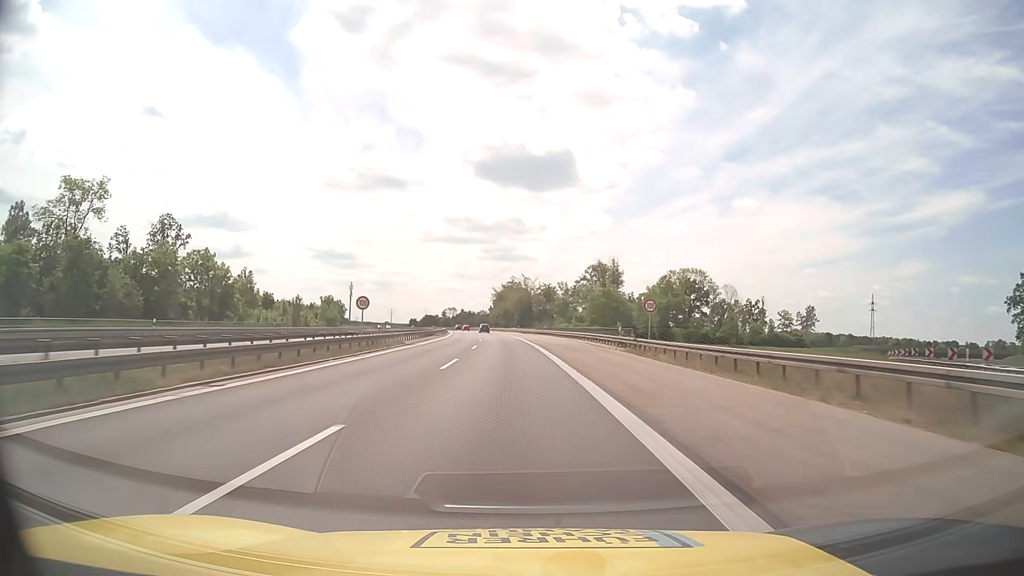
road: motorway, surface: asphalt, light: Day
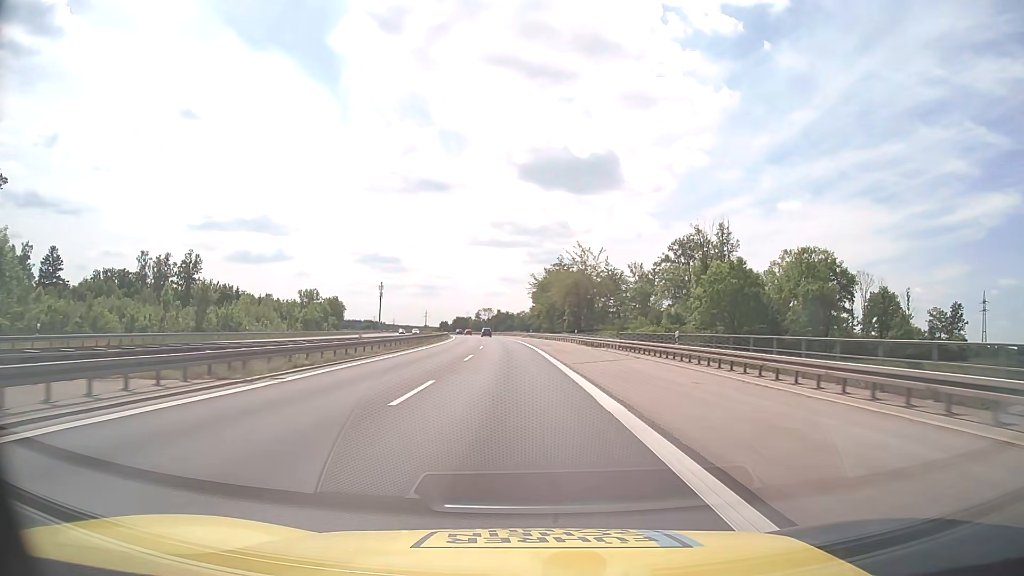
(-1.8, +63.2) m; -4°
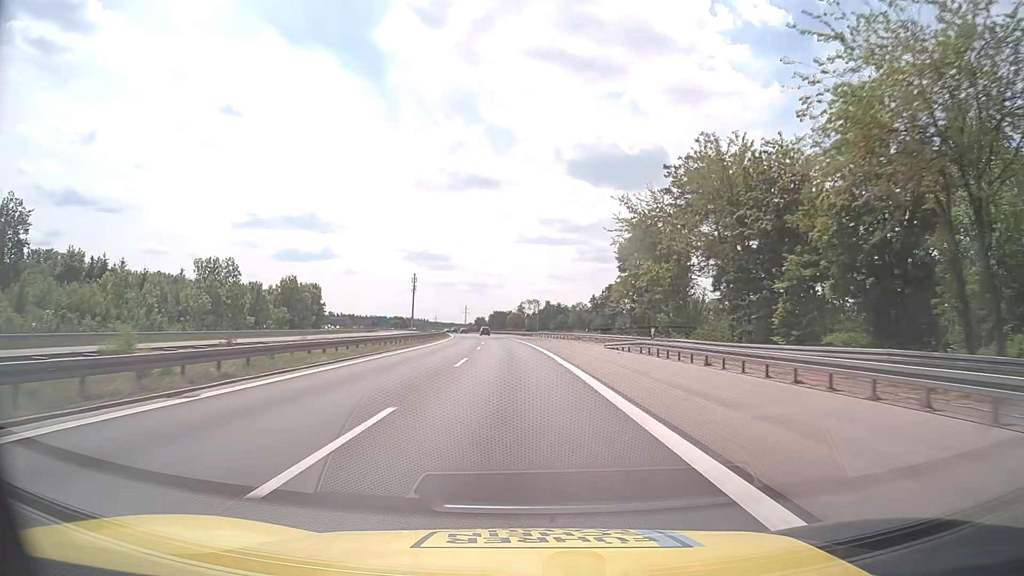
(-2.9, +79.0) m; -4°
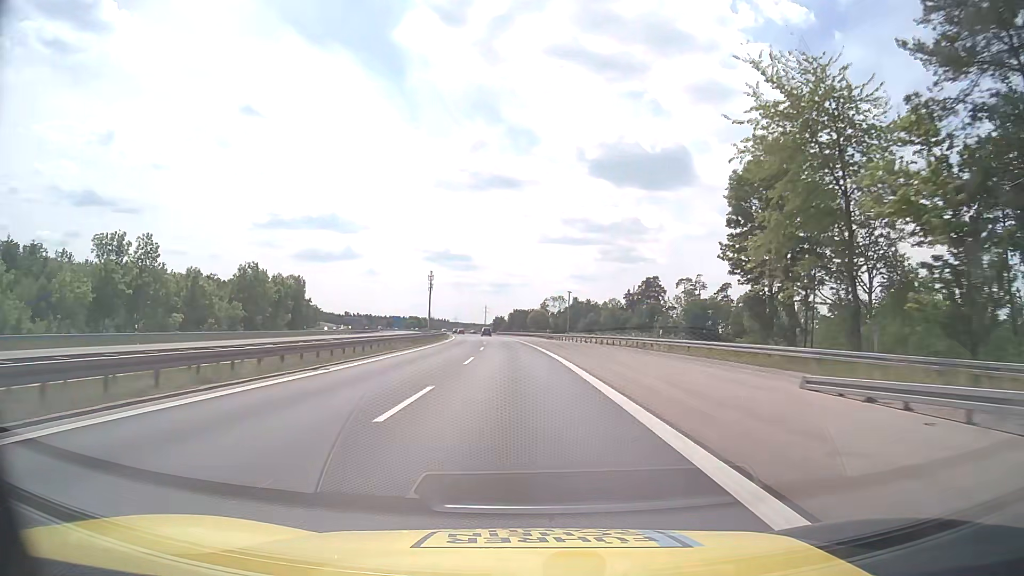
(-0.6, +31.7) m; -2°
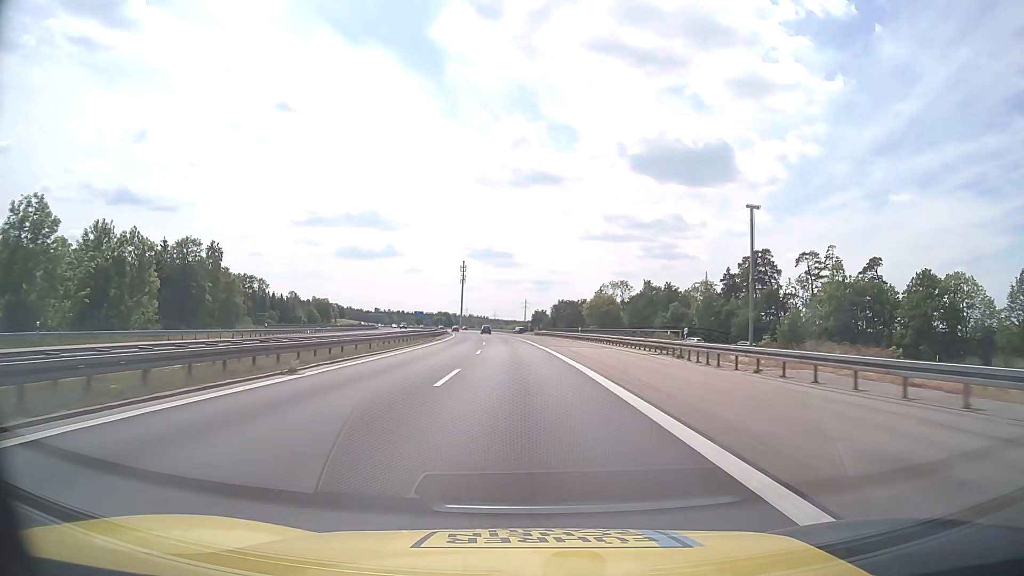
(-2.1, +63.4) m; -4°
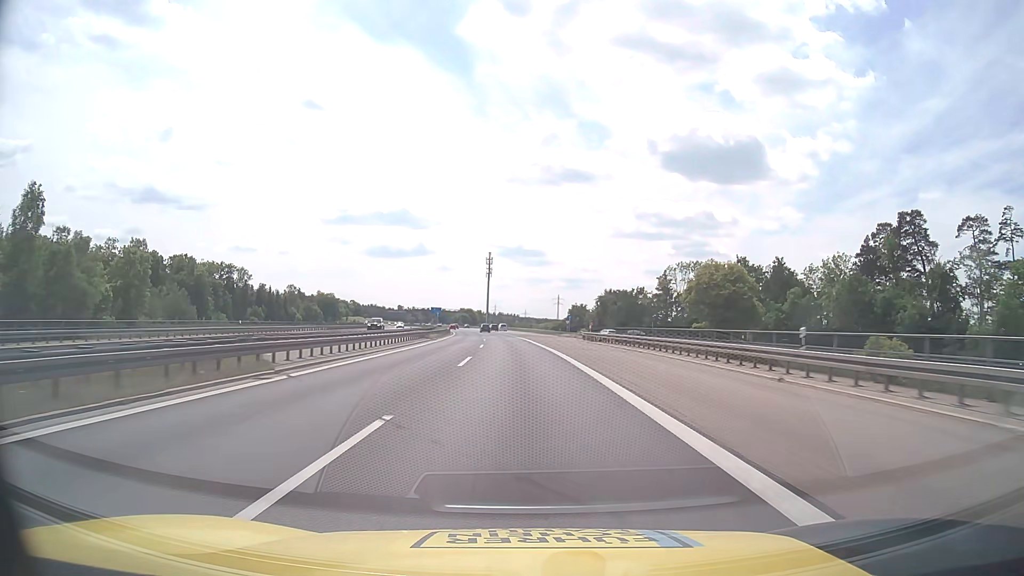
(-1.1, +47.5) m; -3°
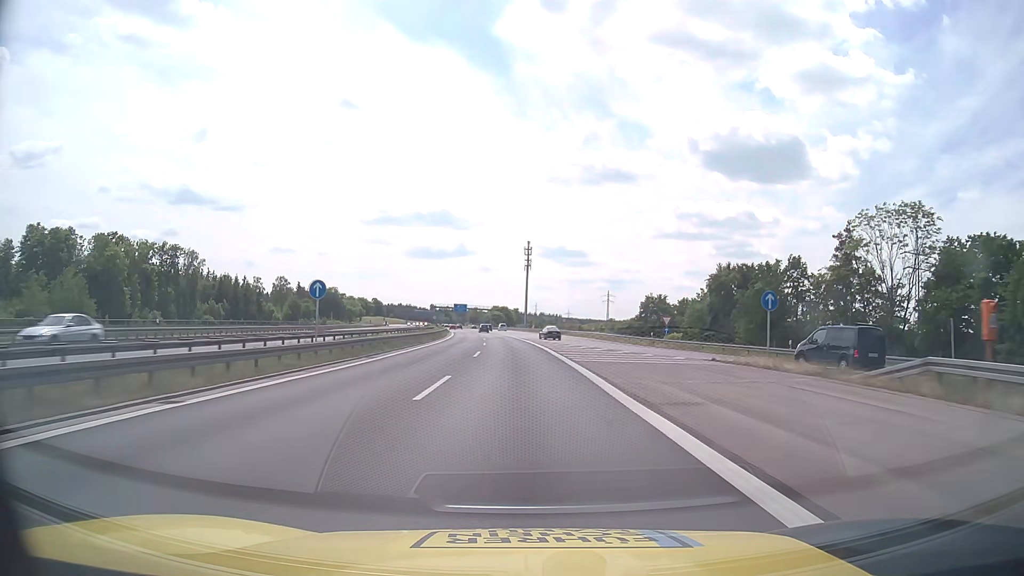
(-2.0, +63.4) m; -4°
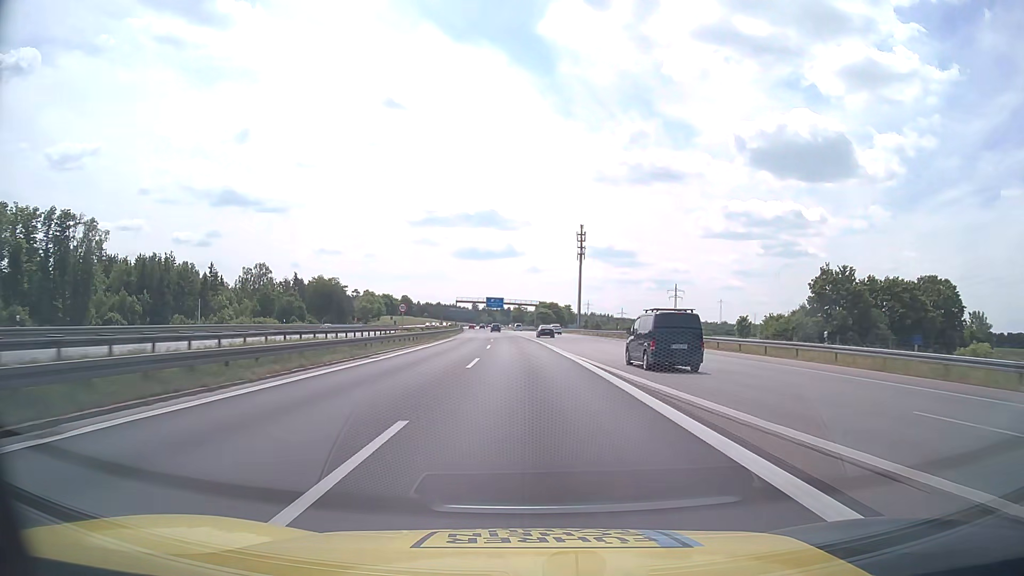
(-2.1, +63.4) m; -4°
(0, +10) (0, +20) (0, +30) (-1, +40) (-1, +50) (-1, +60) (-2, +70) (-2, +80) (-3, +90) (-4, +100) m
